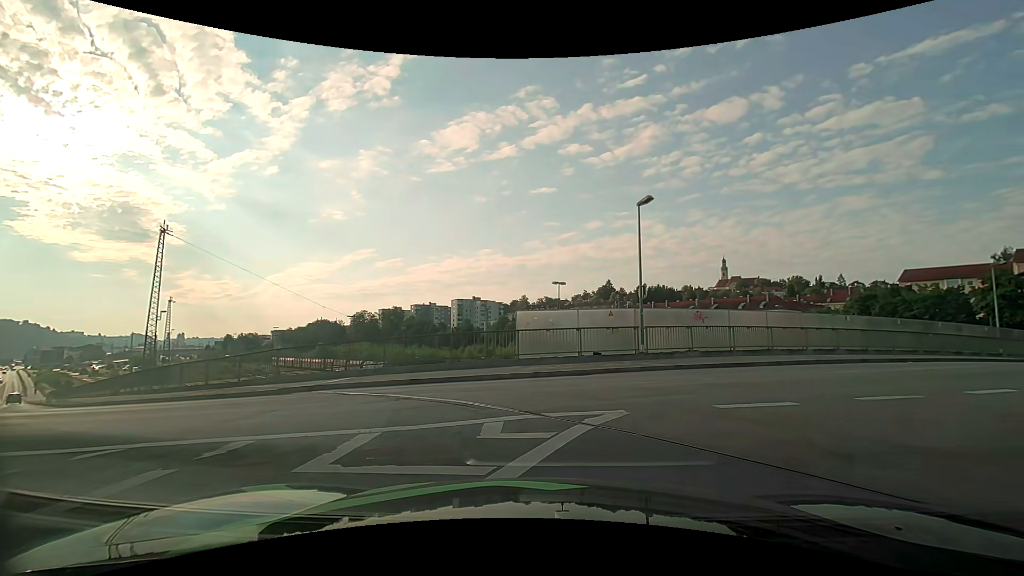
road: unclassified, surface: asphalt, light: Day
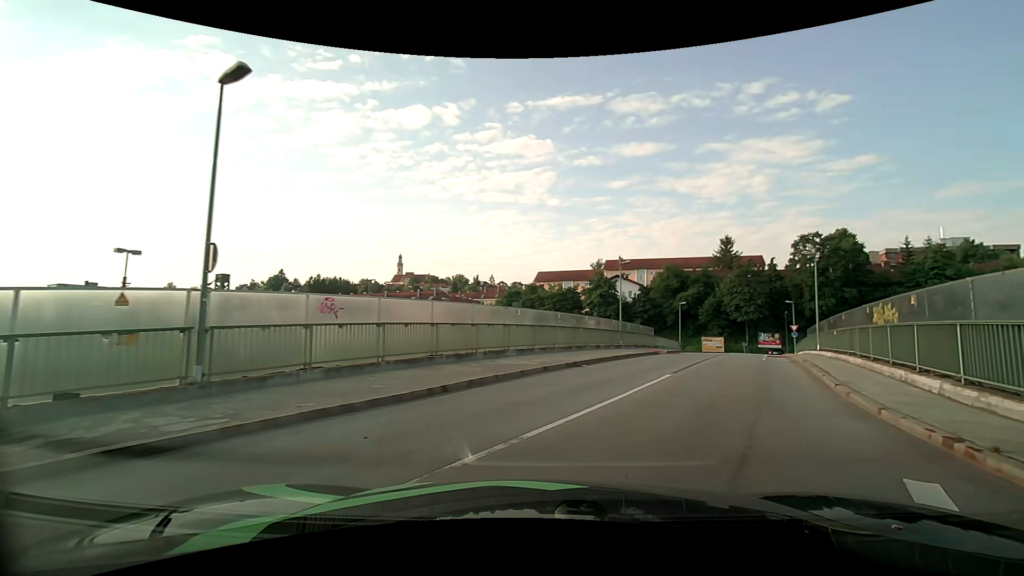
(+2.7, +9.5) m; +35°
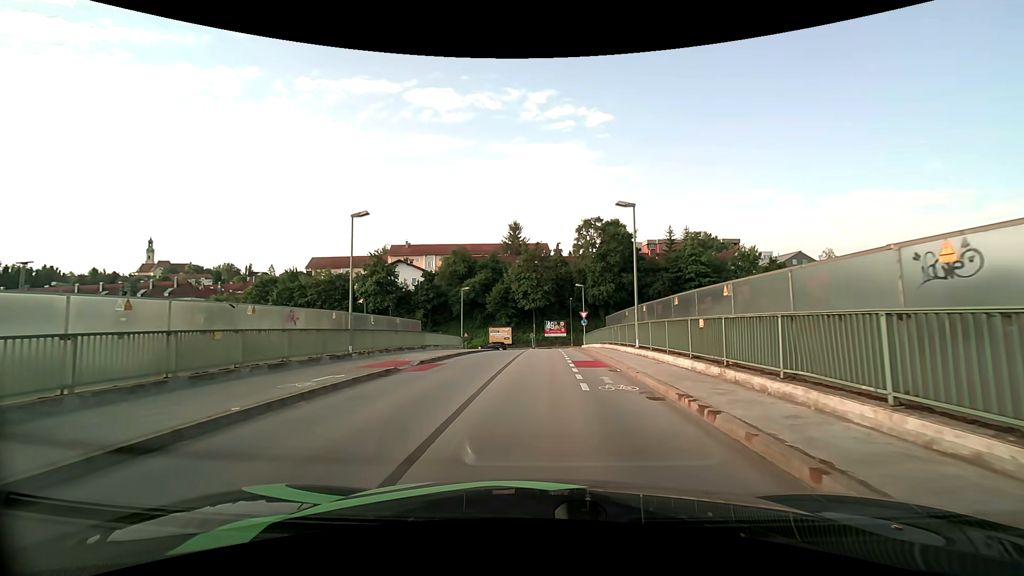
(+4.7, +14.5) m; +24°
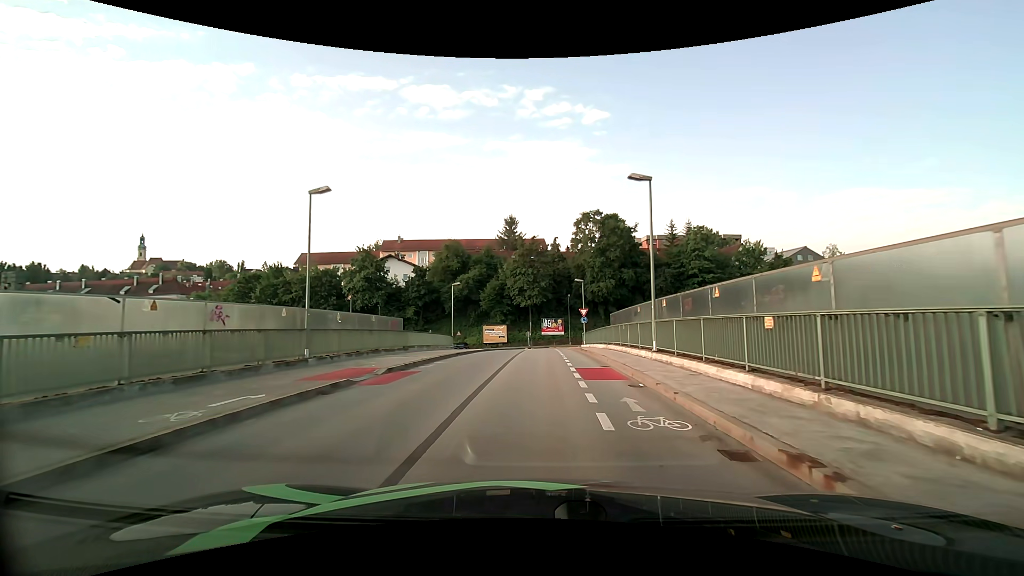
(0.0, +3.8) m; 0°
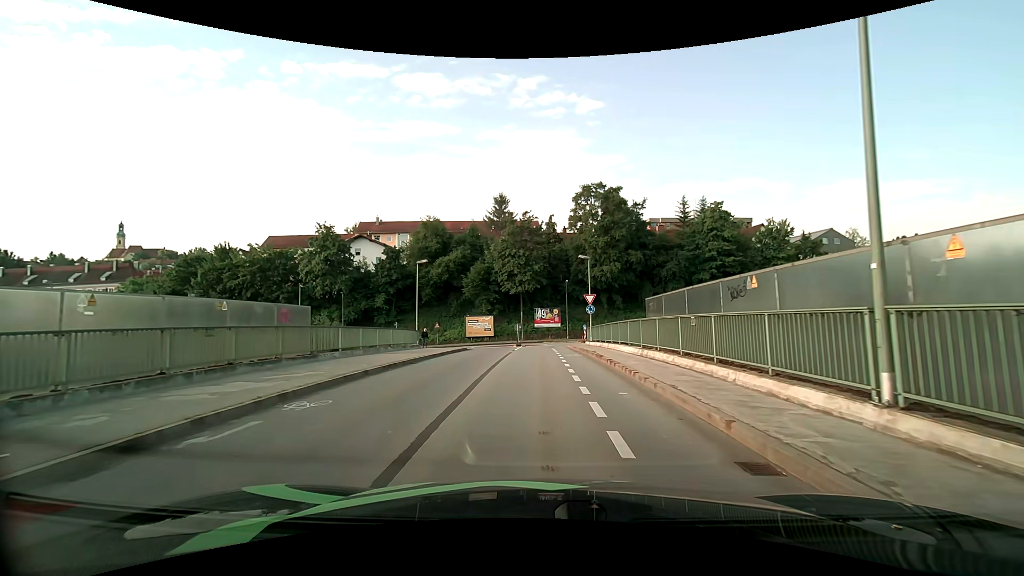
(0.0, +11.6) m; +1°
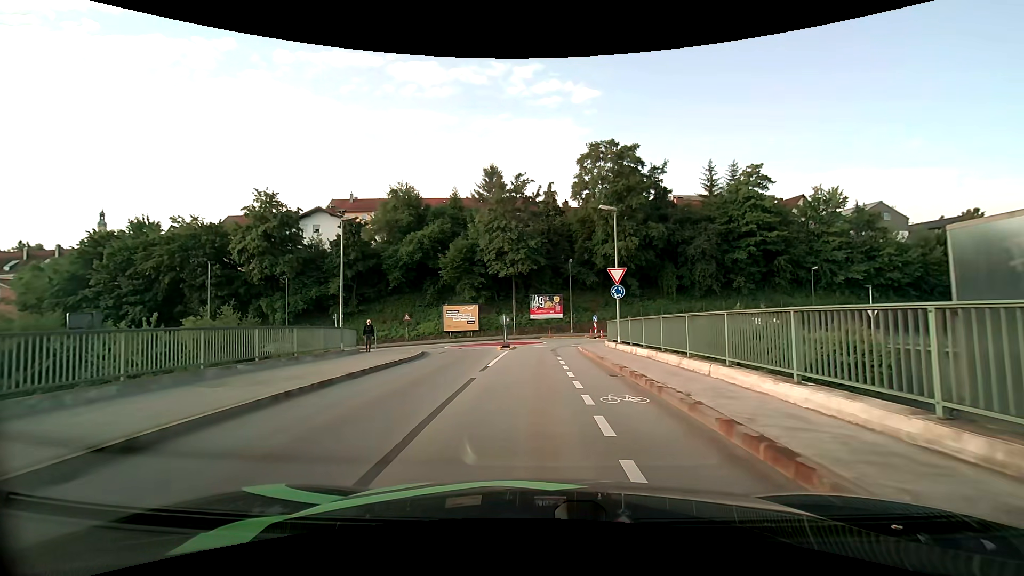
(-0.1, +13.5) m; 0°
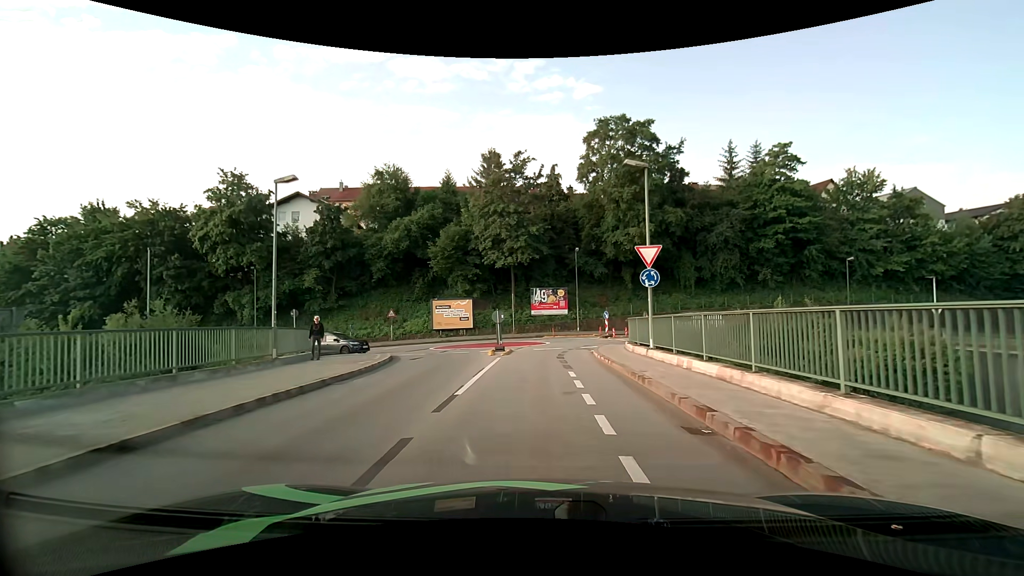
(0.0, +6.1) m; -1°
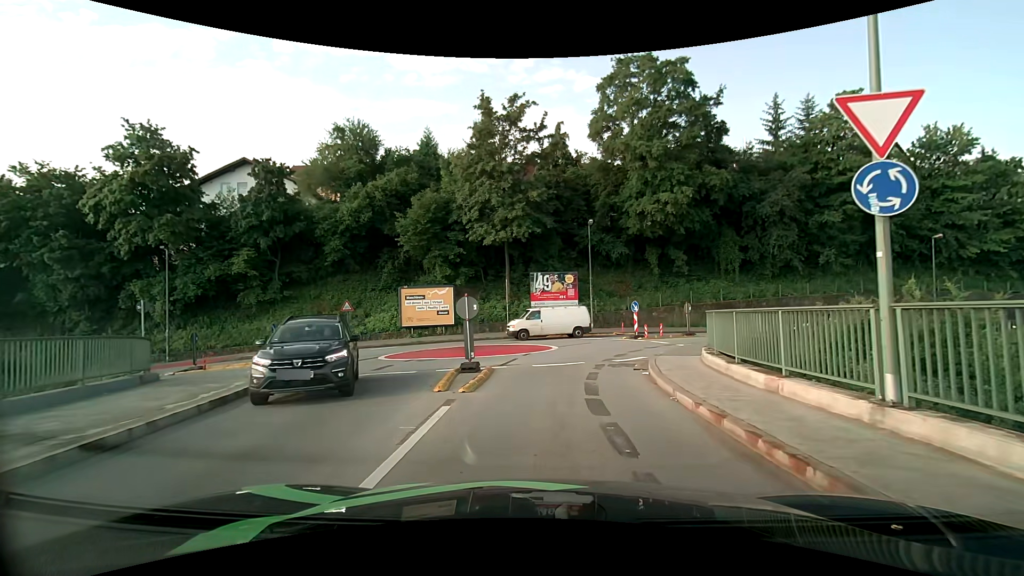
(0.0, +10.8) m; +2°
